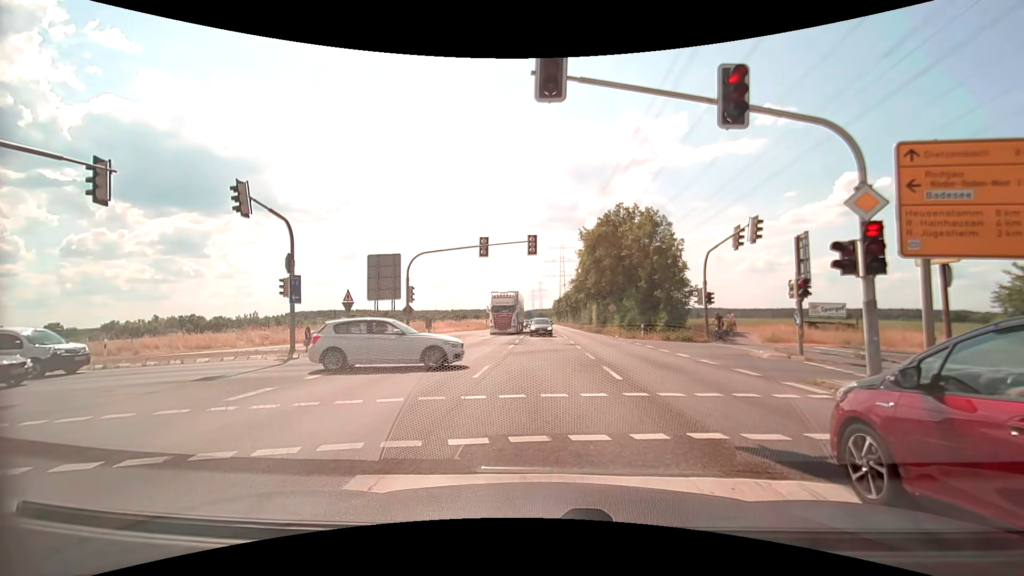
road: secondary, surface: asphalt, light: Day
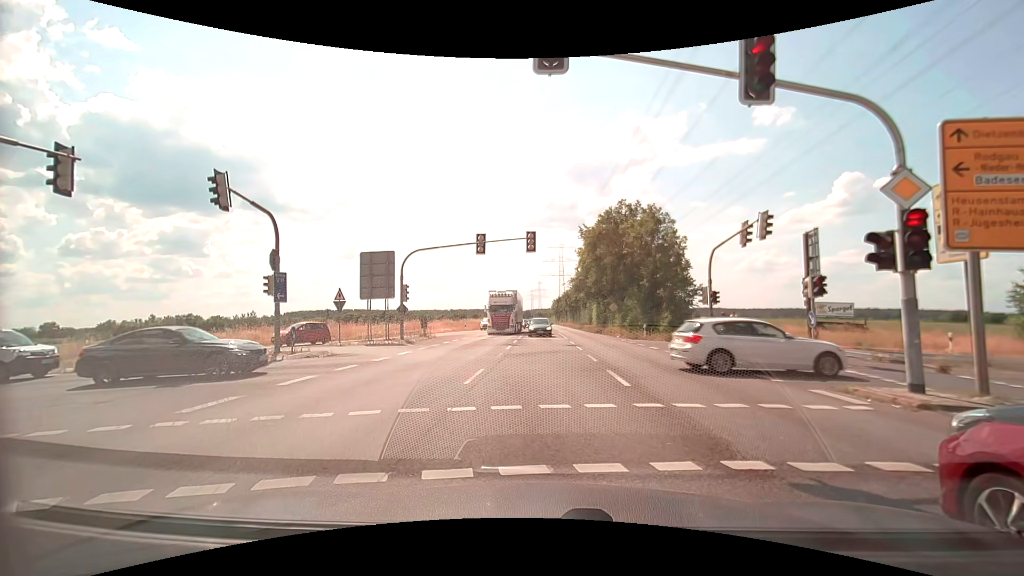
(0.0, +1.1) m; 0°
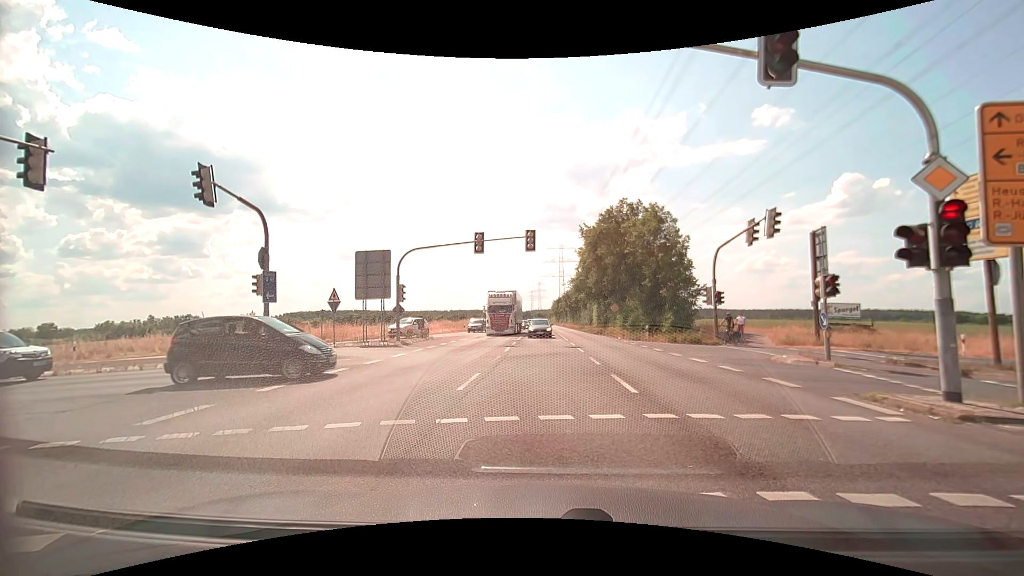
(0.0, +0.8) m; 0°
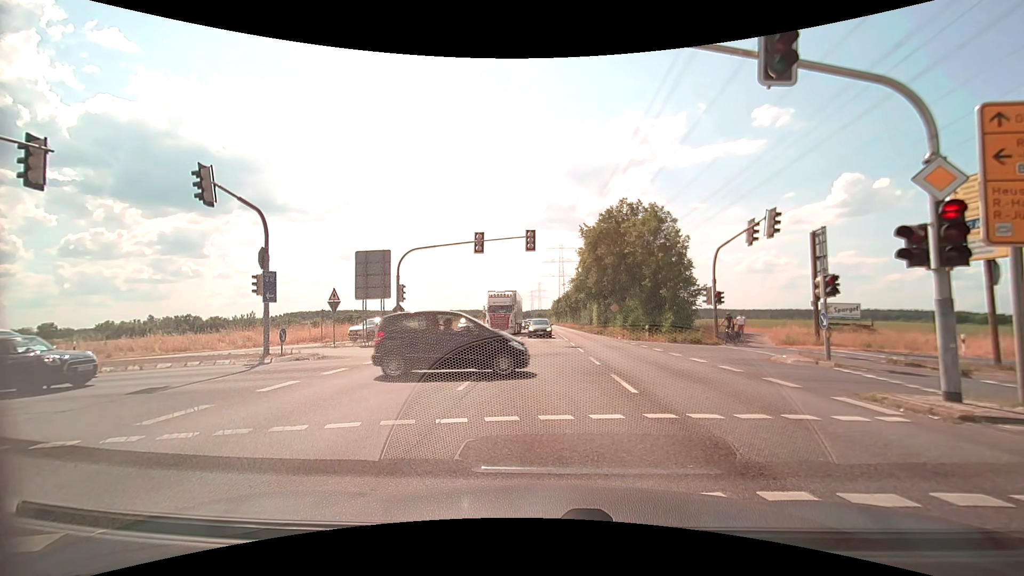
(0.0, 0.0) m; 0°
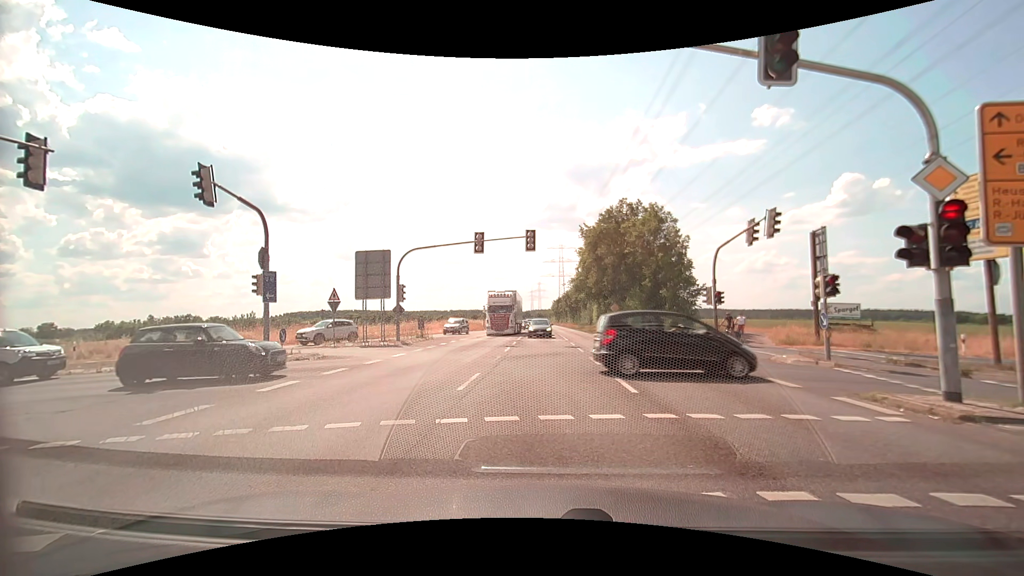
(0.0, 0.0) m; 0°
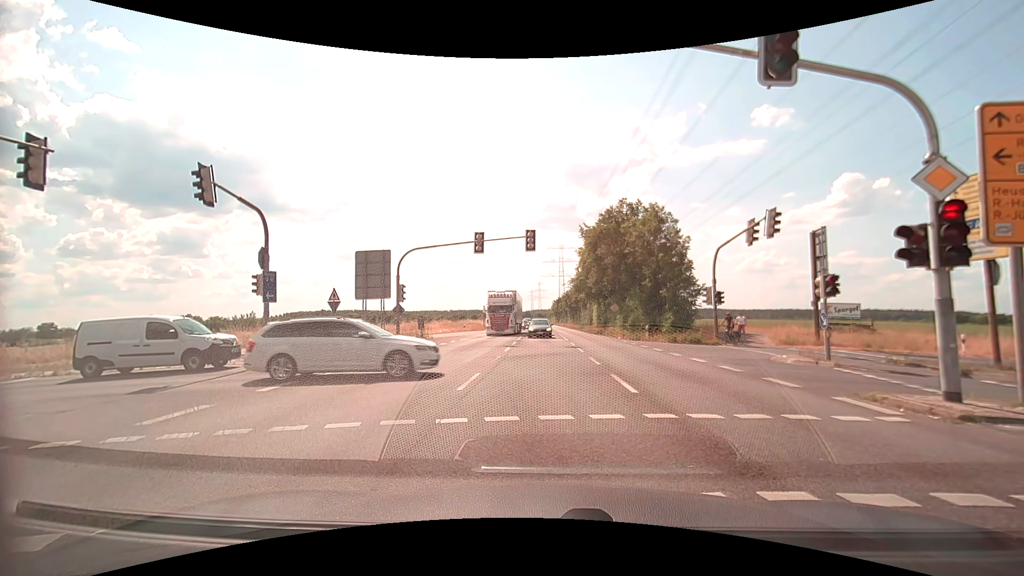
(0.0, 0.0) m; 0°
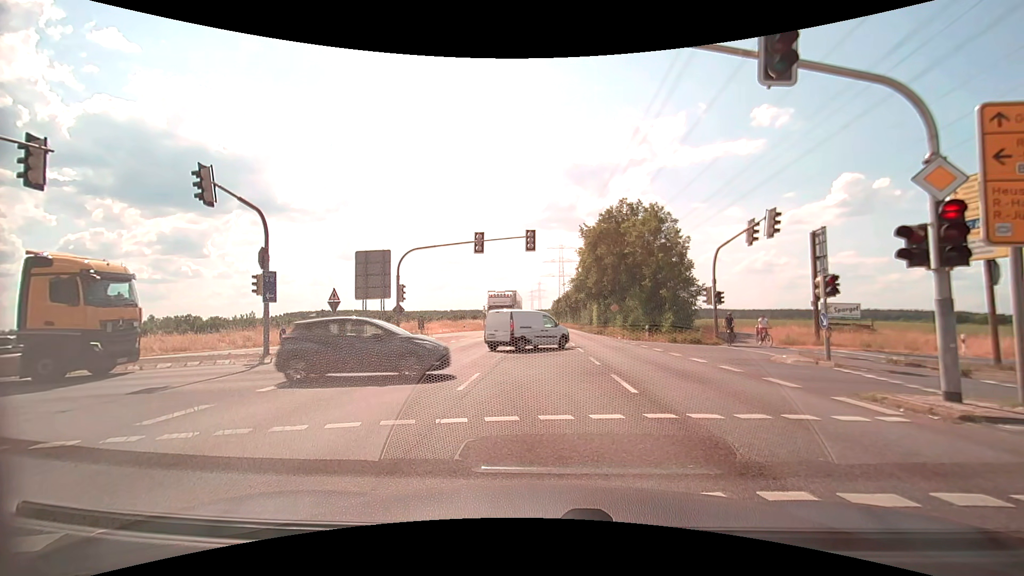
(0.0, 0.0) m; 0°
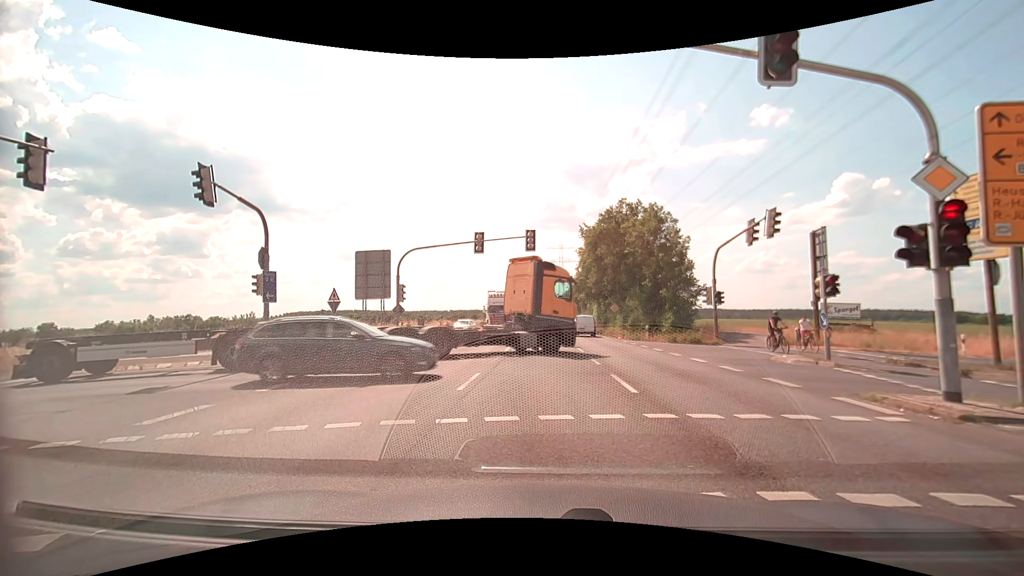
(0.0, 0.0) m; 0°
(0, +10) (0, +20) (-7, +27) (-17, +28) (-27, +25) (-36, +22) (-46, +19) (-55, +15) (-64, +12) (-74, +9) m
